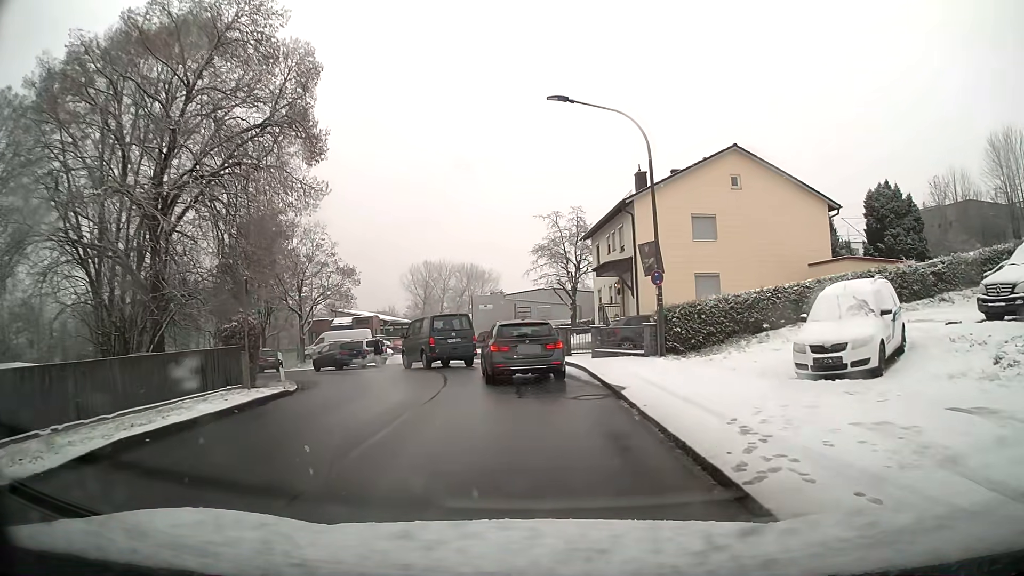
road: unclassified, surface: asphalt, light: Day
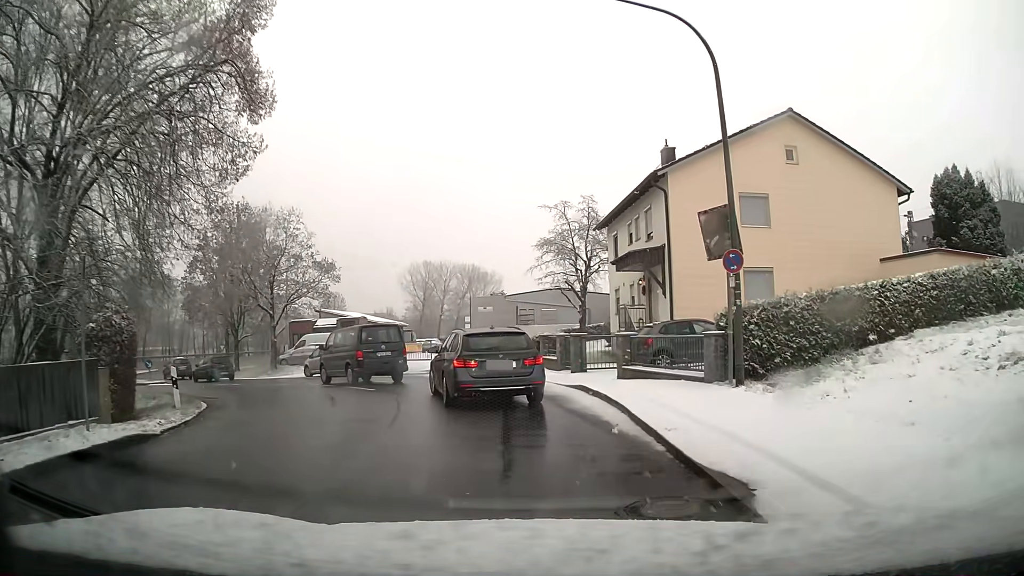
(0.0, +6.6) m; -1°
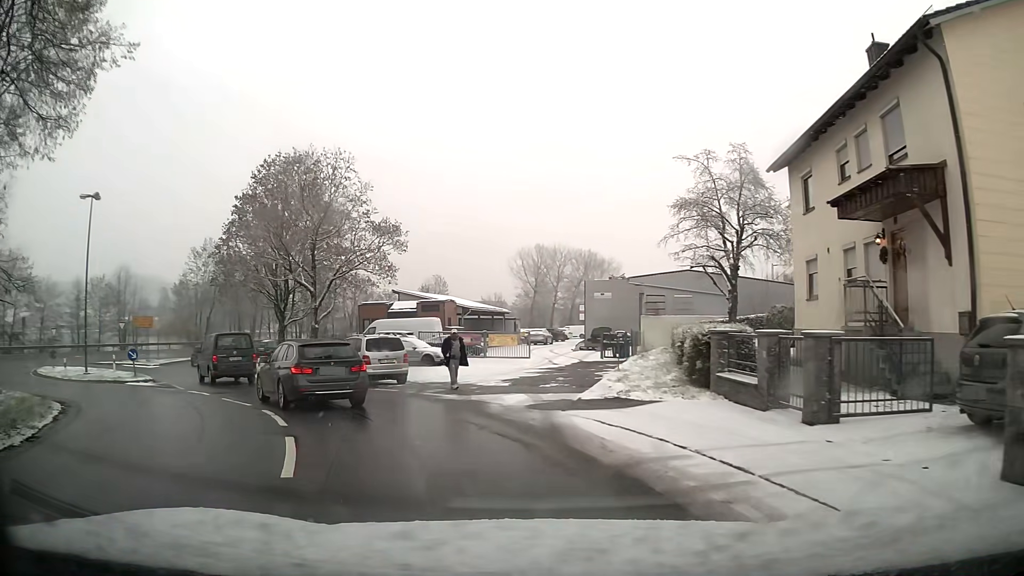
(-1.0, +12.8) m; -13°
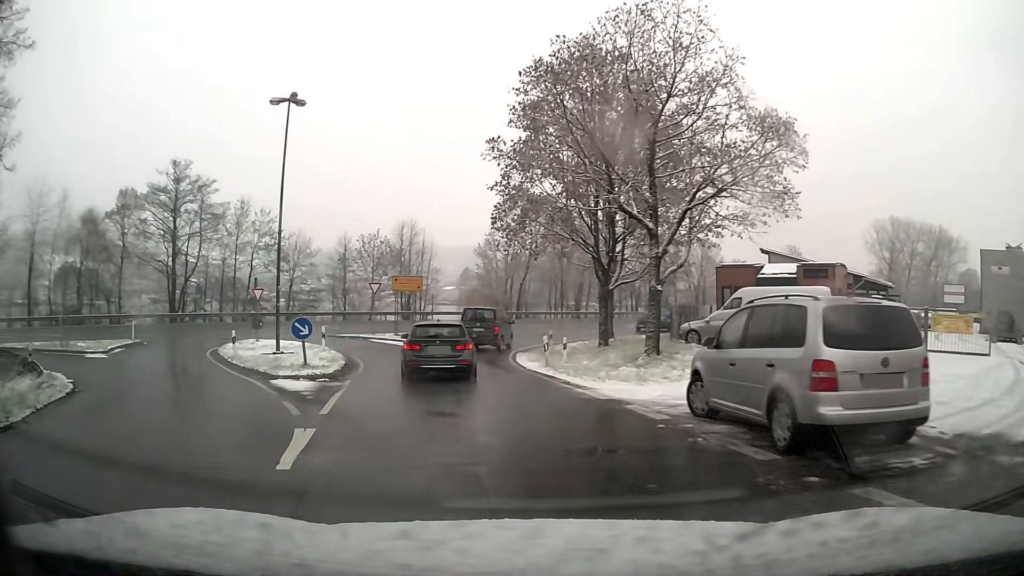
(-4.0, +14.6) m; -27°
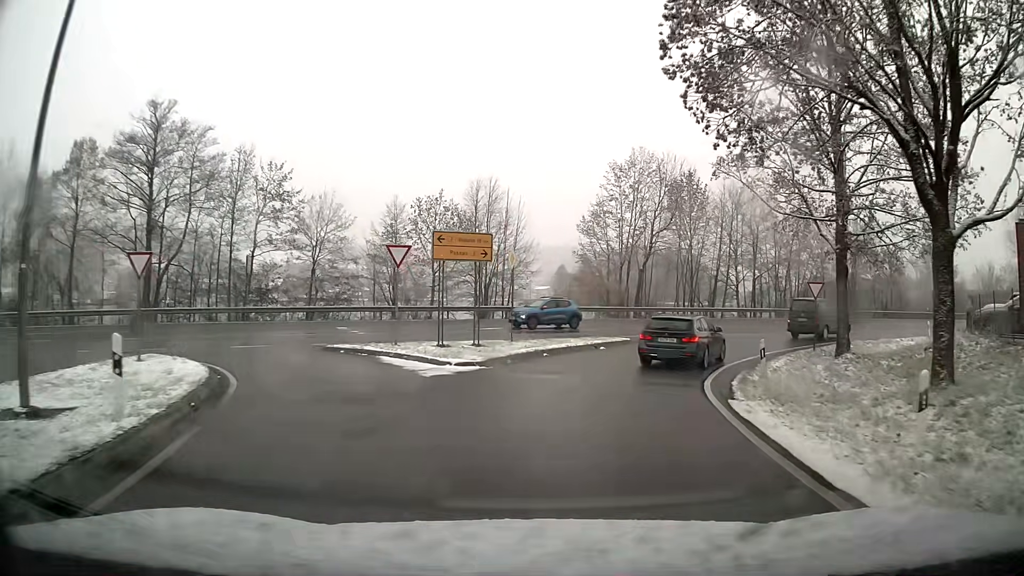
(-1.5, +19.7) m; -4°
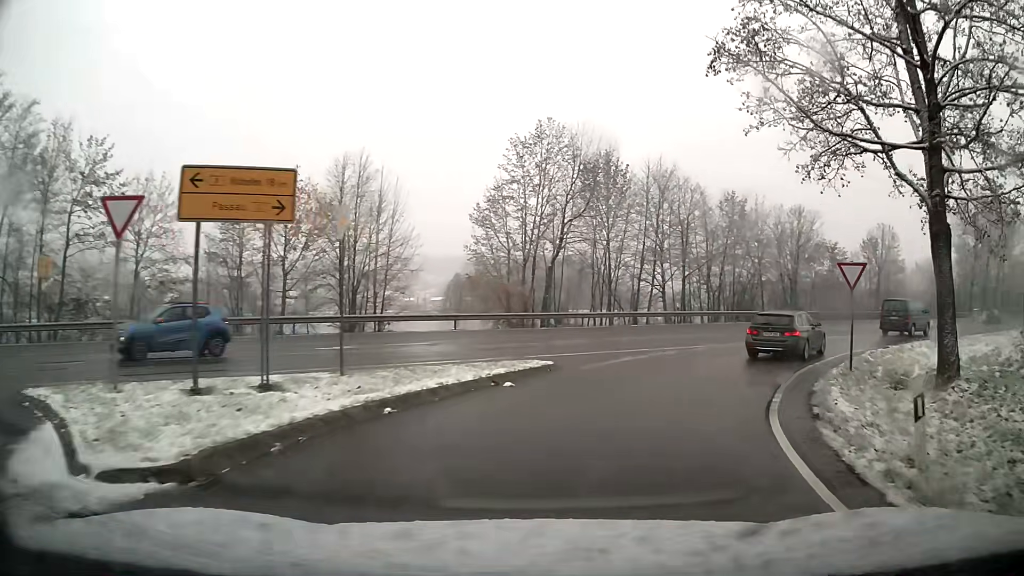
(+0.9, +10.6) m; +11°
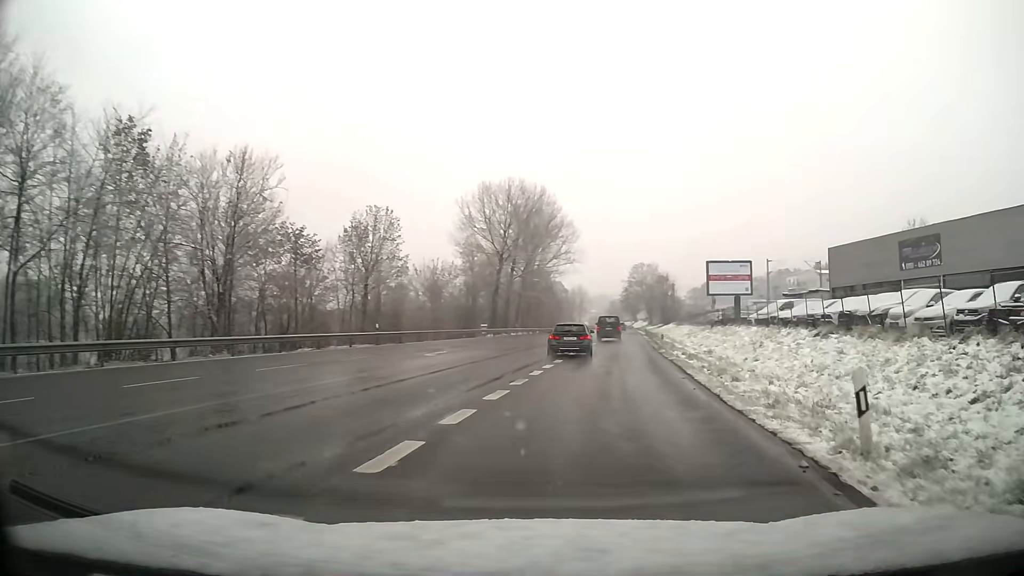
(+11.8, +26.1) m; +45°
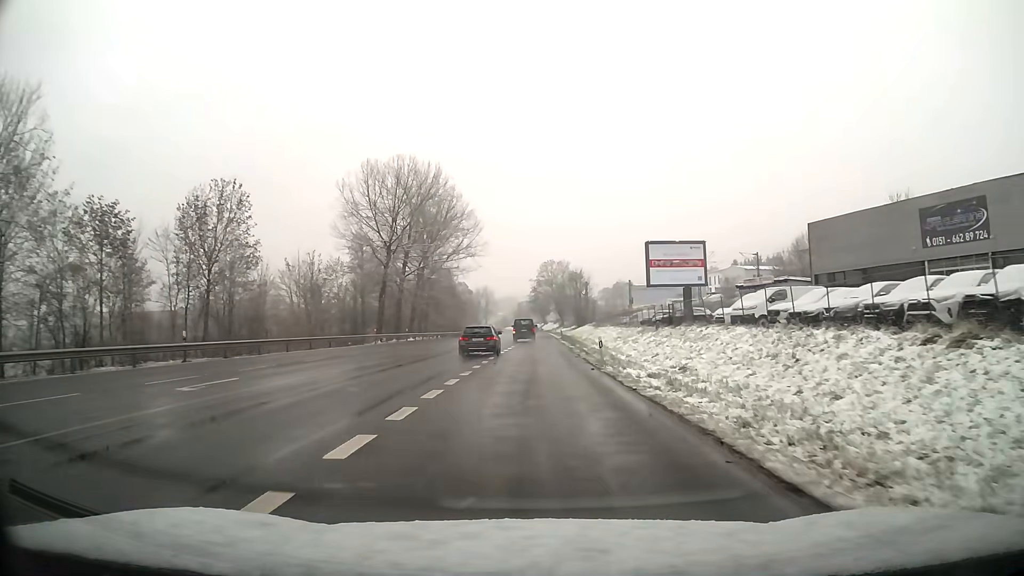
(+0.8, +14.2) m; +5°
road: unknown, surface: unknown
